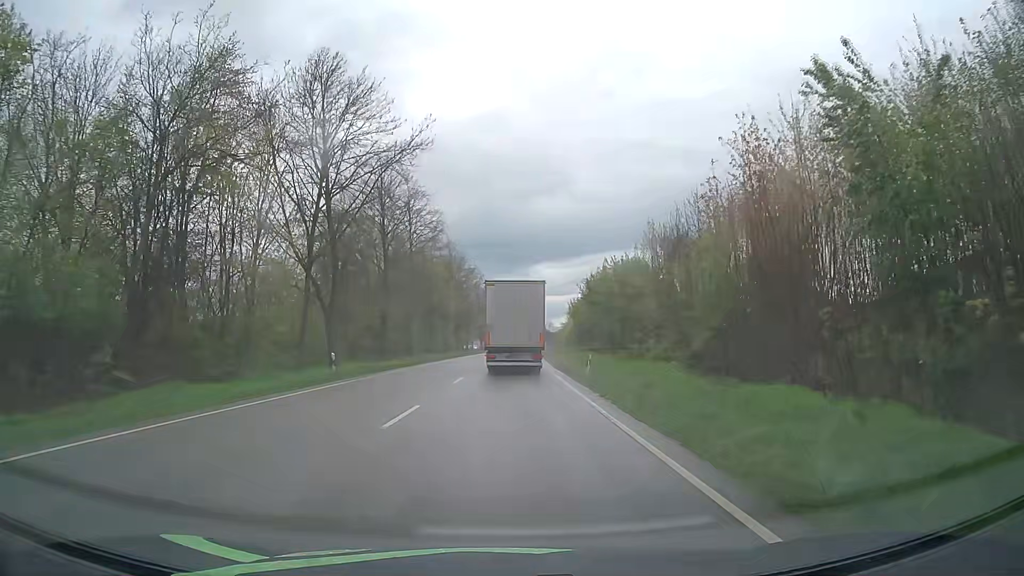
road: primary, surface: asphalt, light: Day
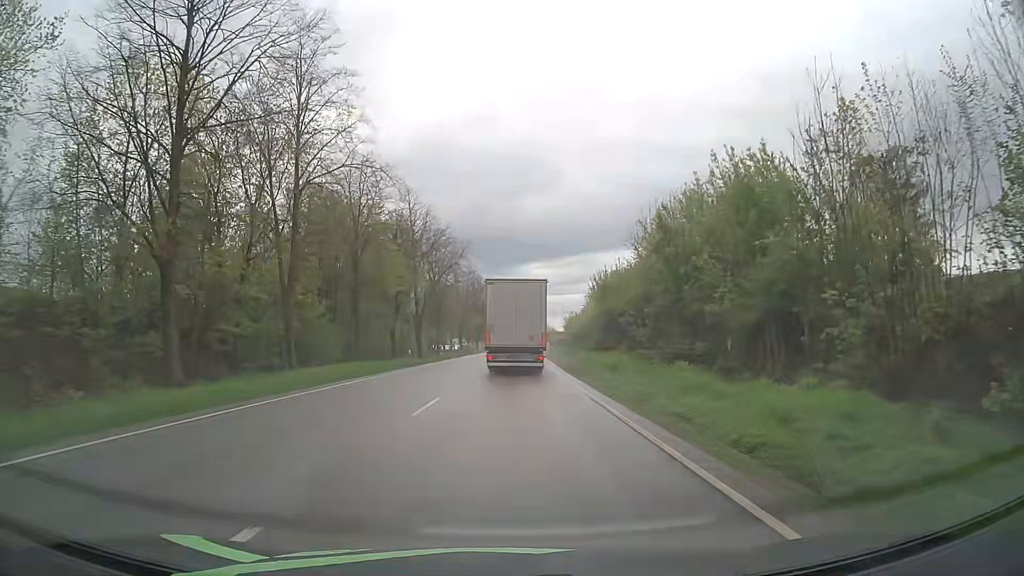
(+0.4, +33.8) m; +1°
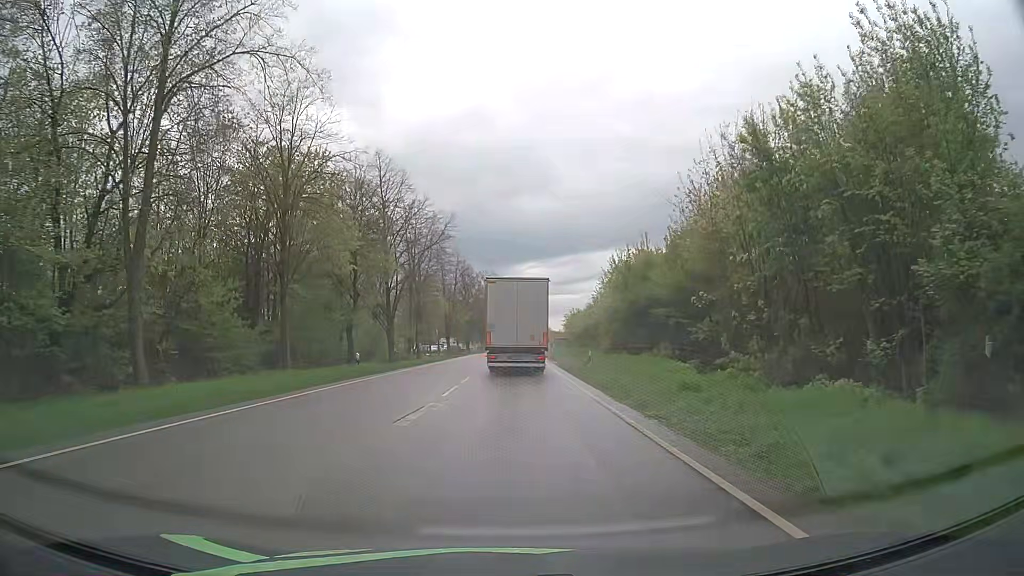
(+0.1, +13.3) m; 0°
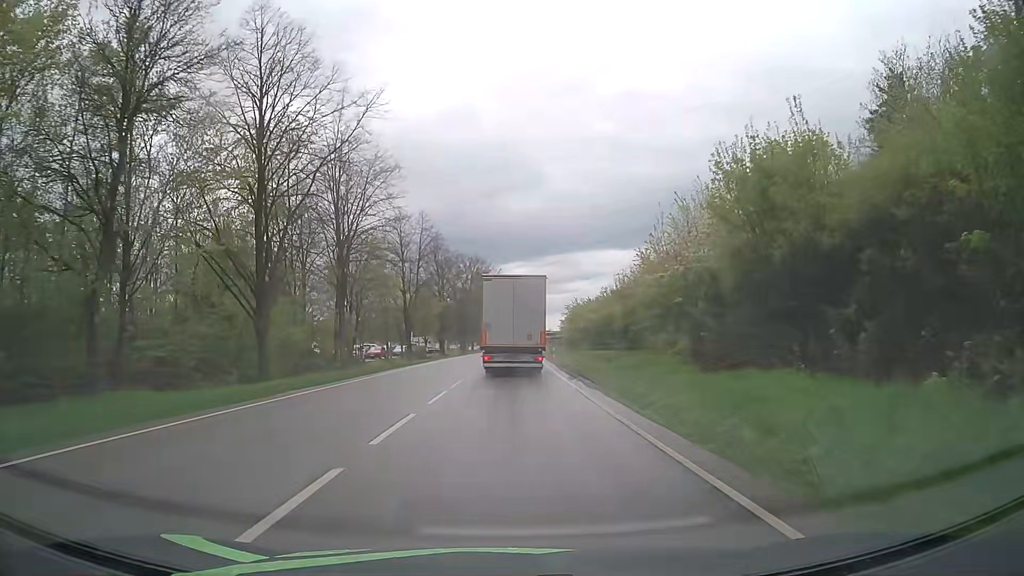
(+0.3, +25.9) m; +1°
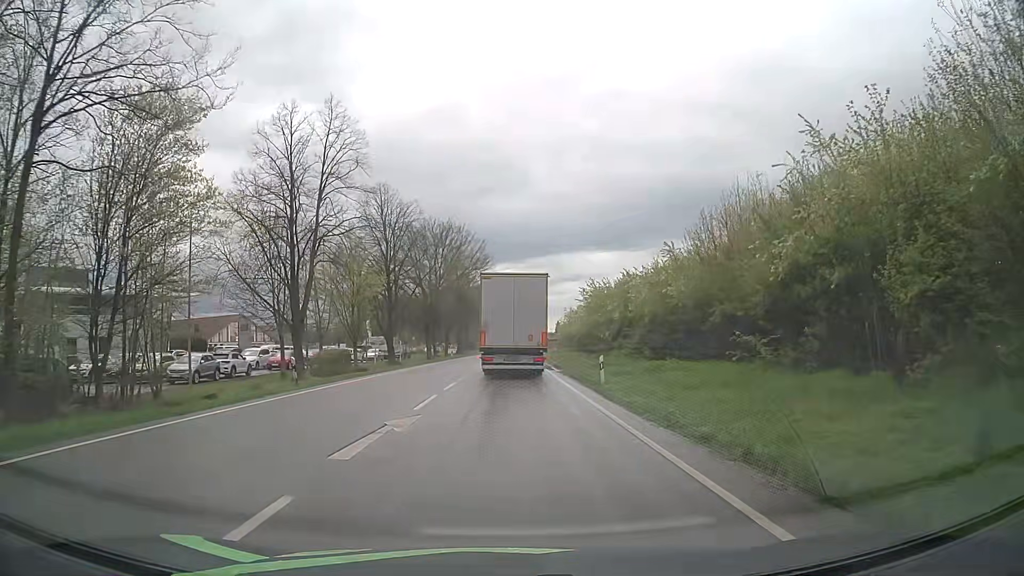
(+0.3, +30.9) m; +1°
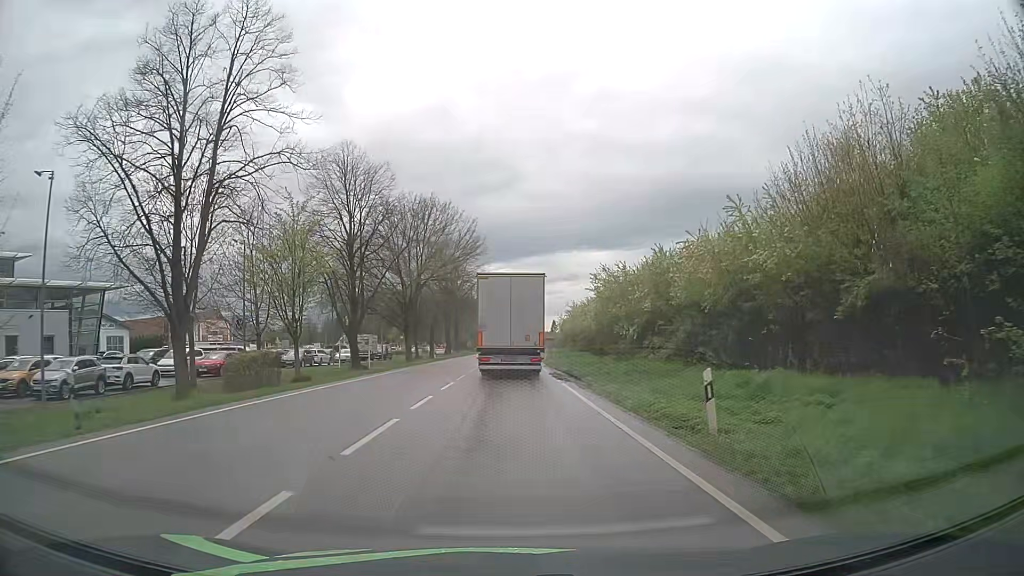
(+0.1, +11.8) m; +1°
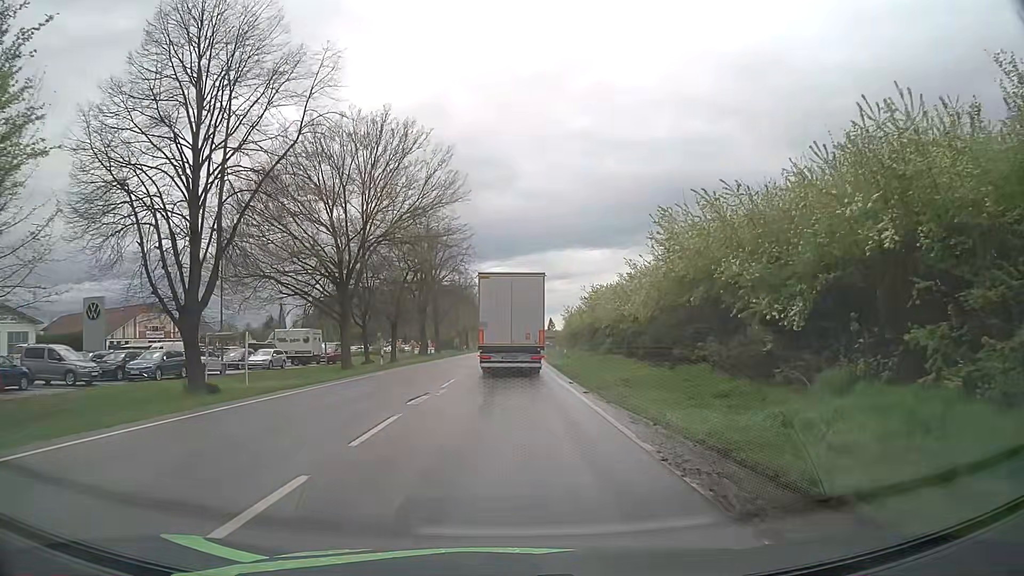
(0.0, +23.3) m; 0°
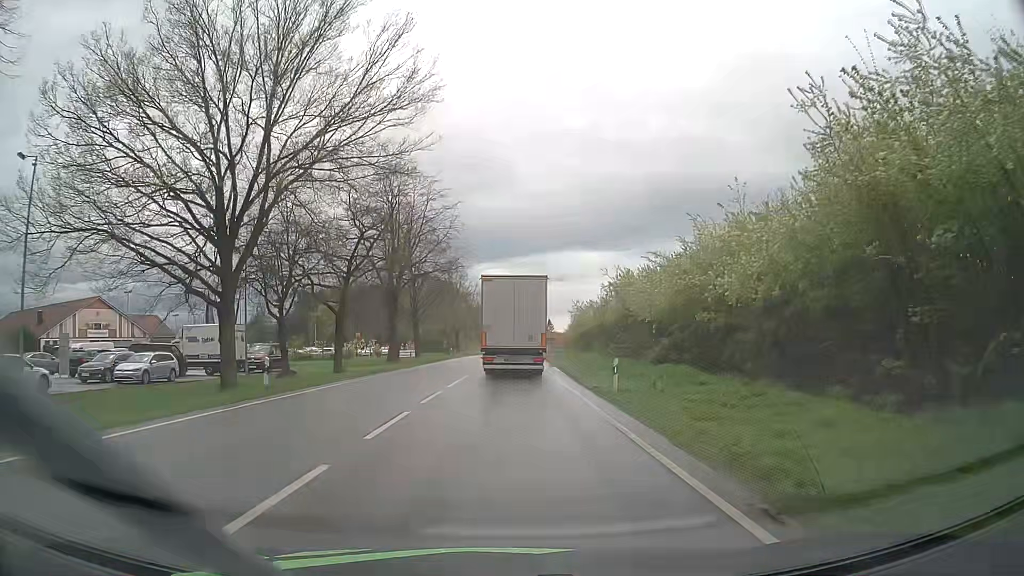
(0.0, +17.4) m; 0°
(0, +10) (0, +20) (0, +30) (0, +40) (0, +50) (+1, +60) (+1, +70) (+2, +80) (+2, +90) (+3, +100) m
